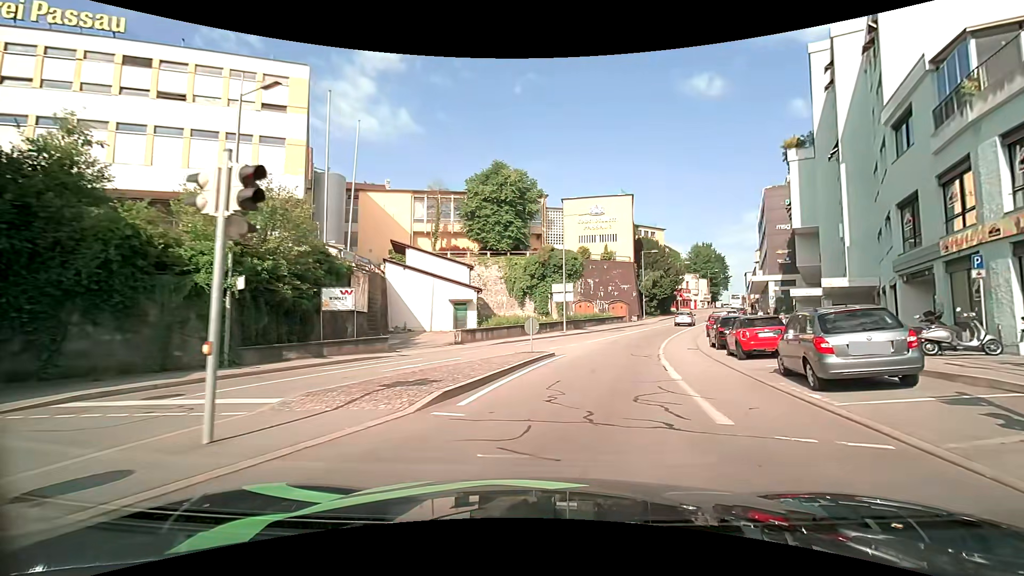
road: tertiary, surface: asphalt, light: Day
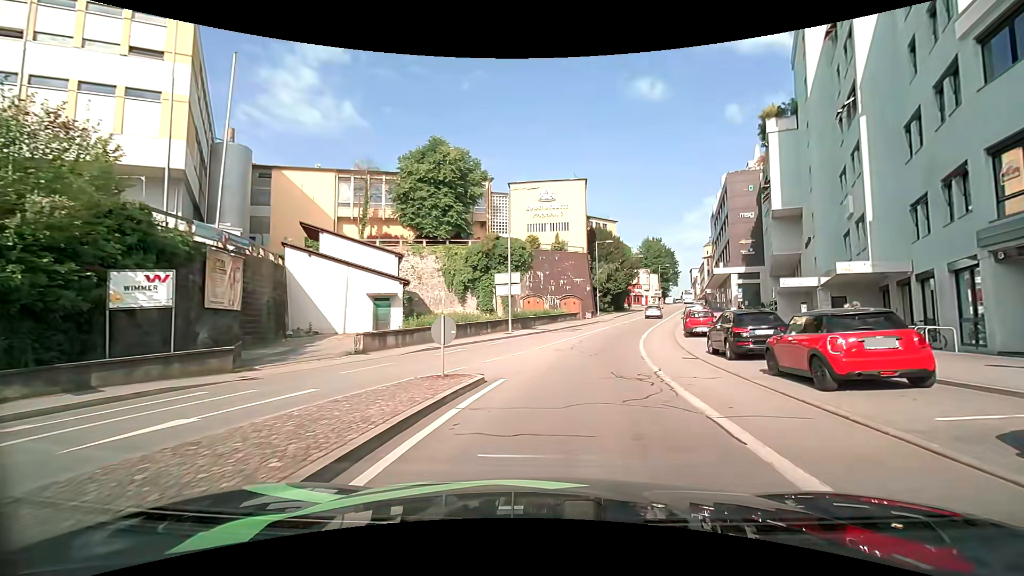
(+0.5, +8.3) m; +6°
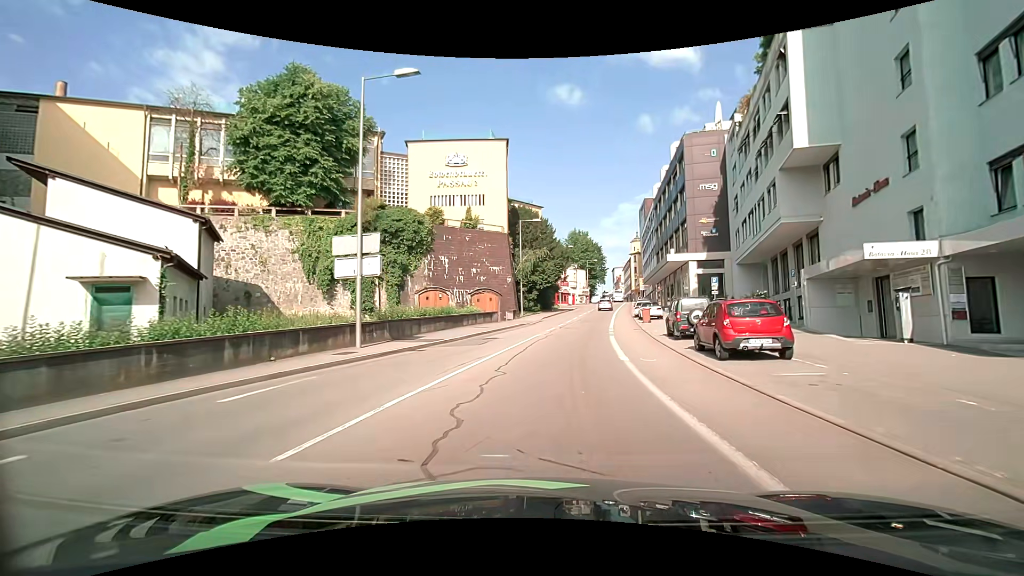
(+1.4, +16.5) m; +8°
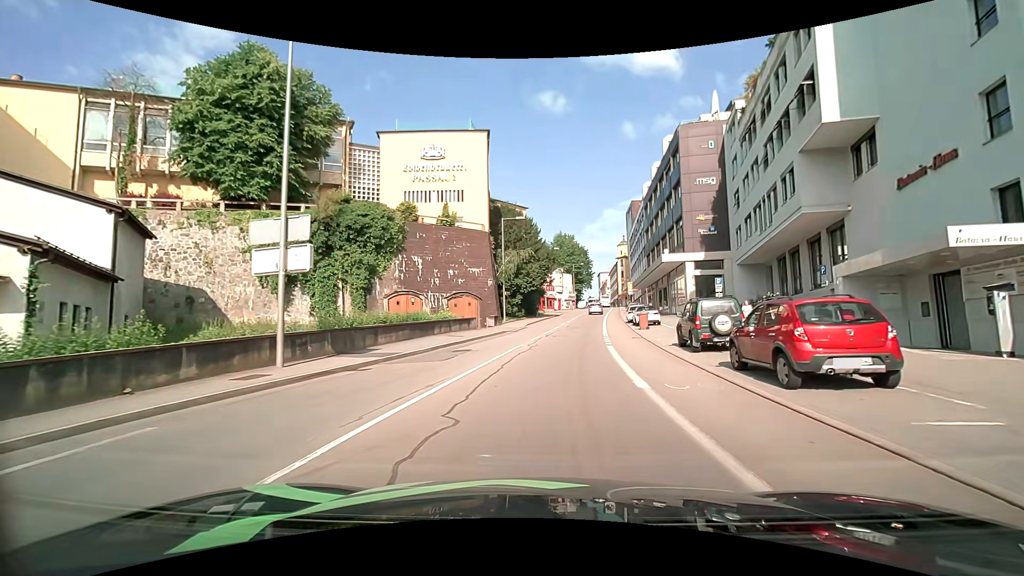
(+0.1, +4.3) m; +2°
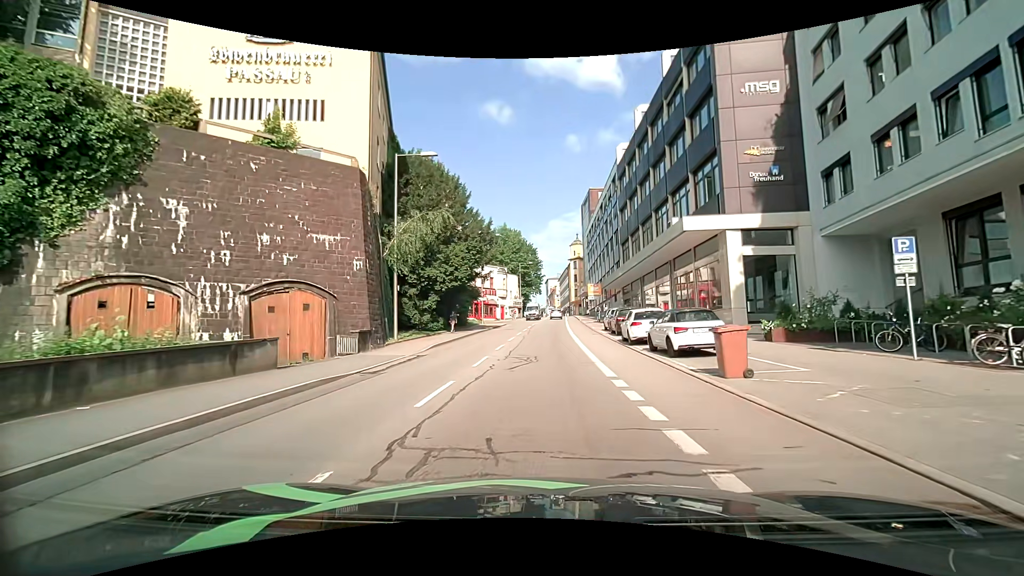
(+1.2, +21.3) m; +8°
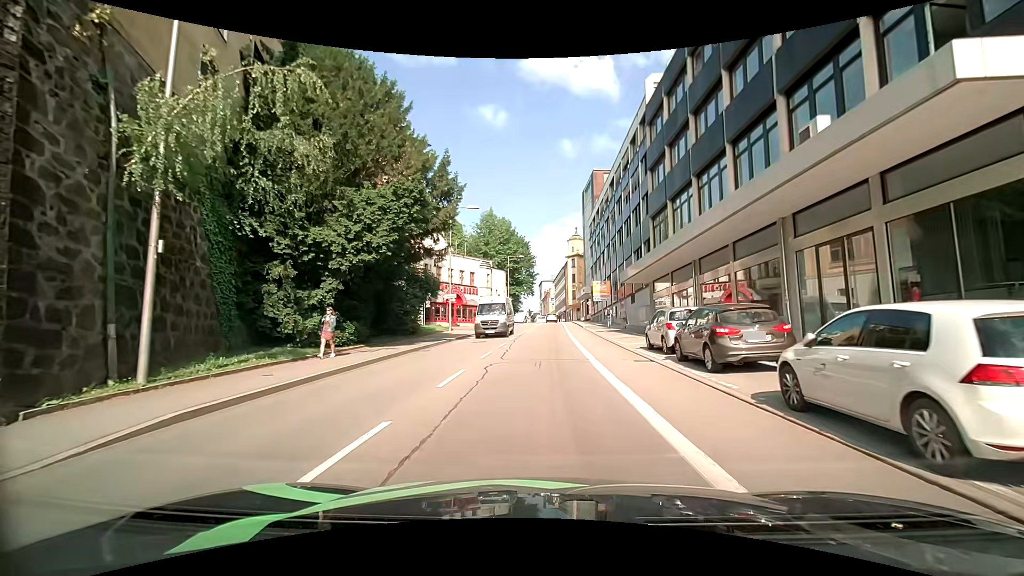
(-0.2, +16.1) m; -2°
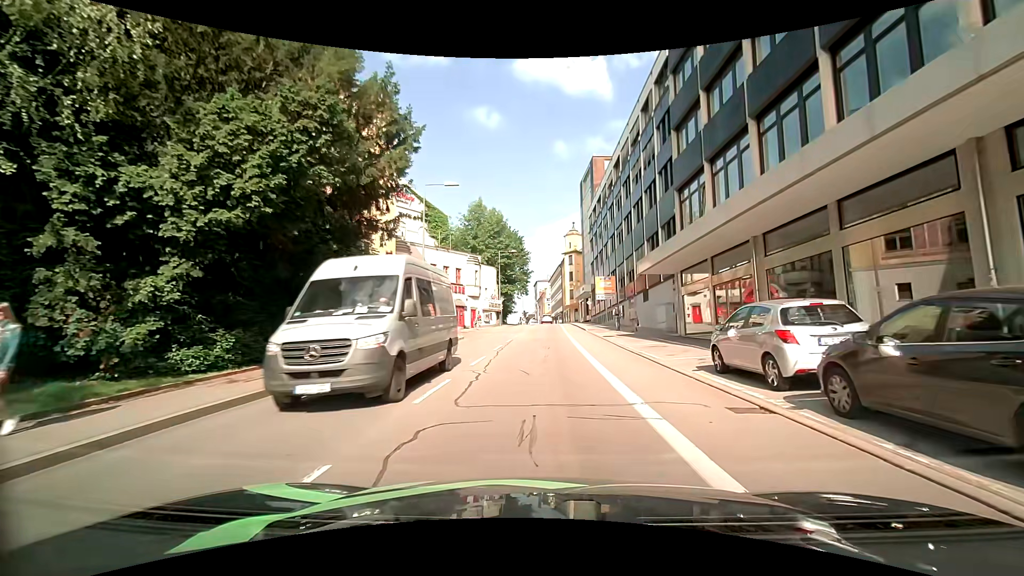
(+0.2, +7.7) m; +1°
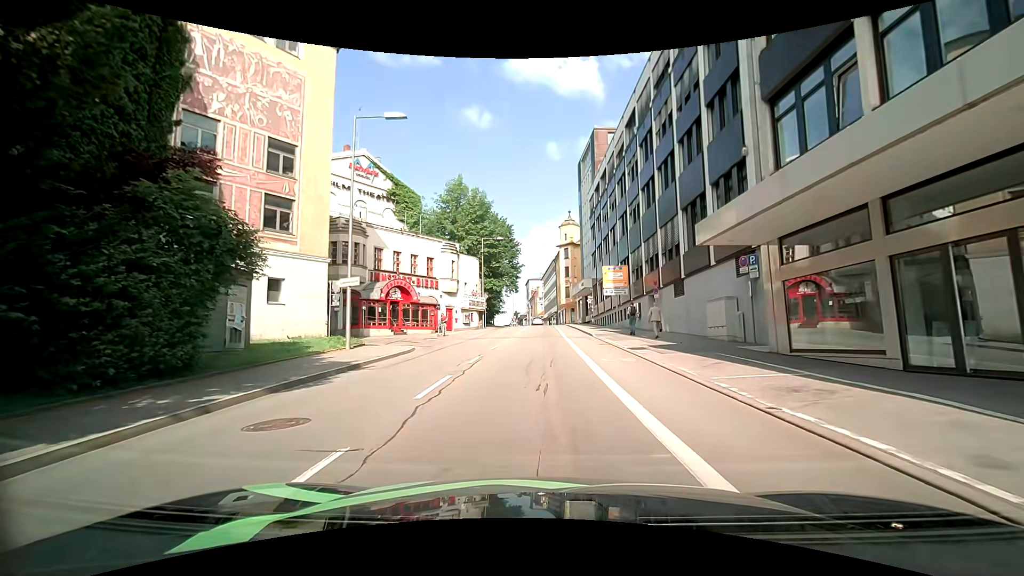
(-0.1, +11.4) m; +1°
(0, +10) (0, +20) (0, +30) (0, +40) (0, +50) (0, +60) (0, +70) (-1, +80) (-1, +90) (-2, +100) m
